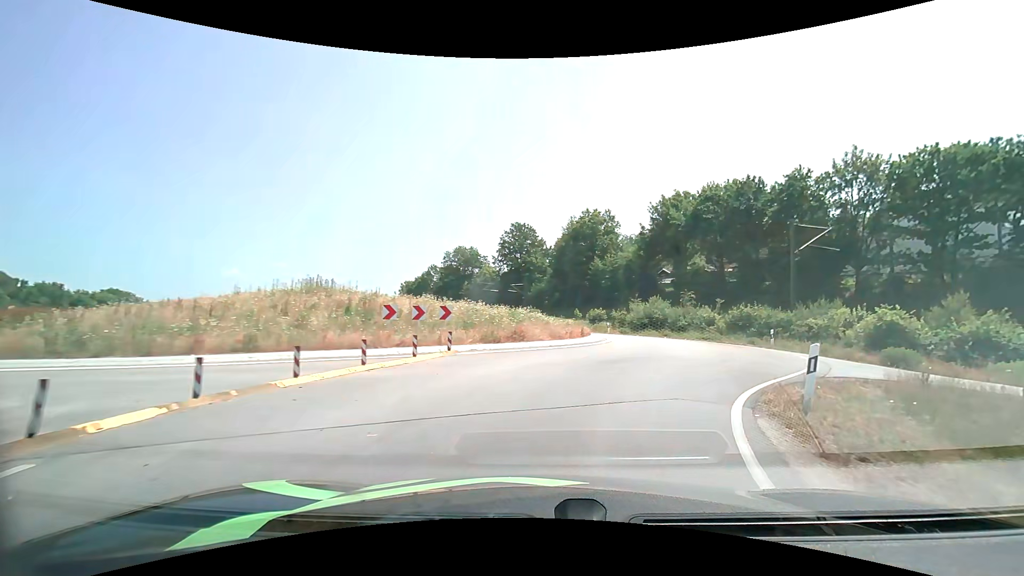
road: primary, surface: asphalt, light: Day
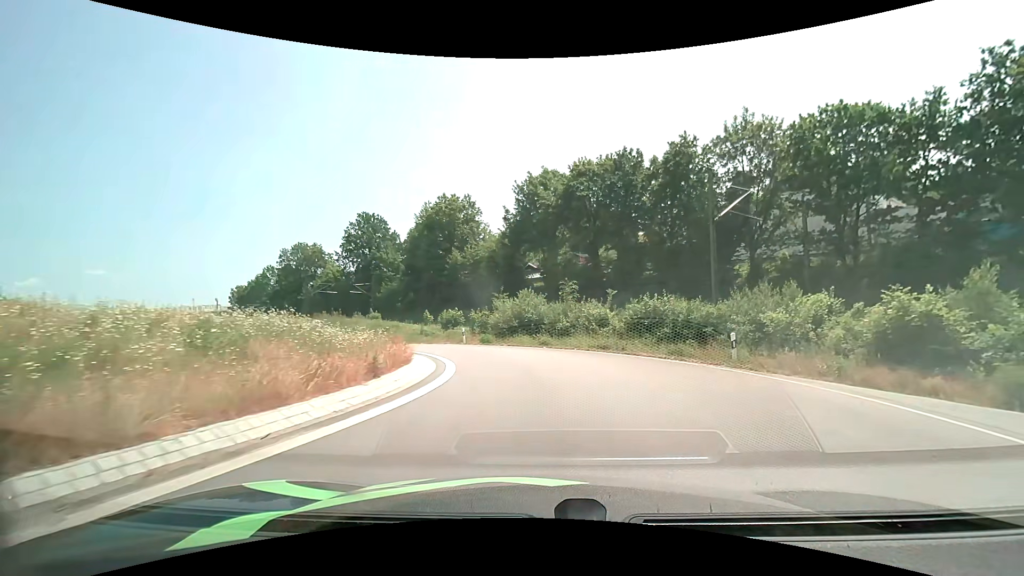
(+2.2, +13.9) m; +16°
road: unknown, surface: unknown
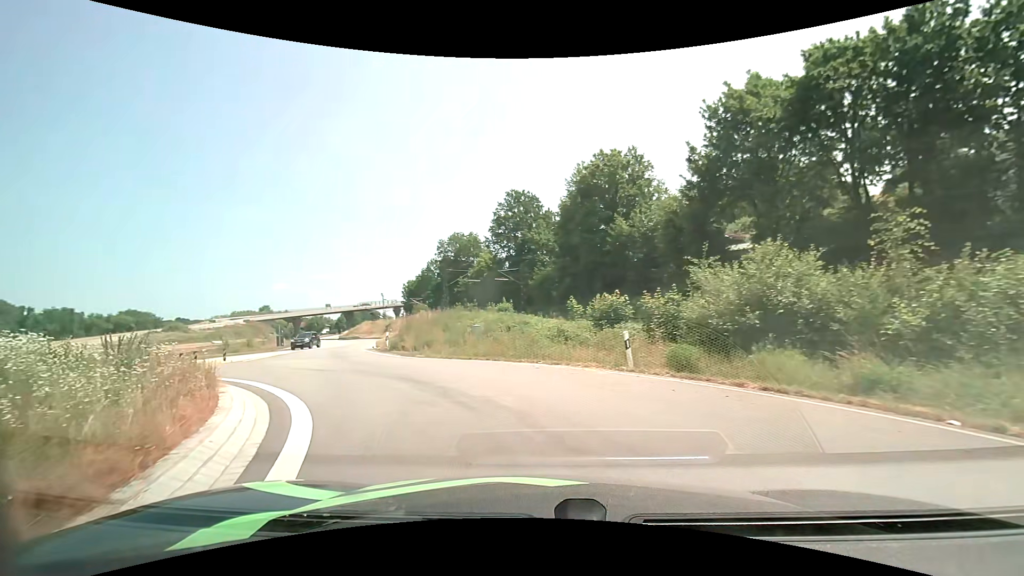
(-1.7, +17.5) m; -20°
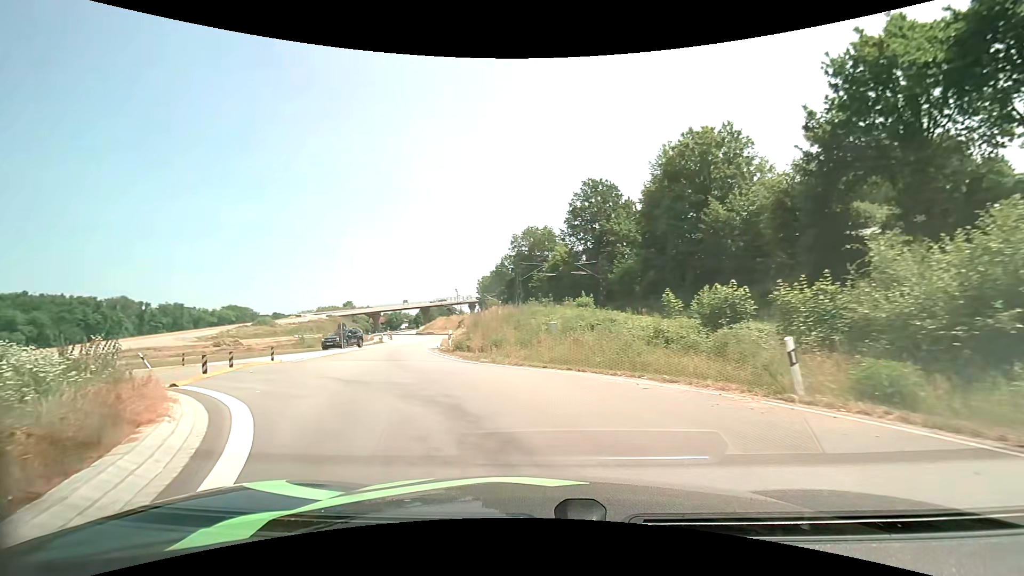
(-0.3, +4.2) m; -9°
(-2, +10) (-5, +19) (-8, +29) (-10, +39) (-11, +49) (-13, +58) (-15, +68) (-17, +78) (-20, +88) (-23, +97) m
